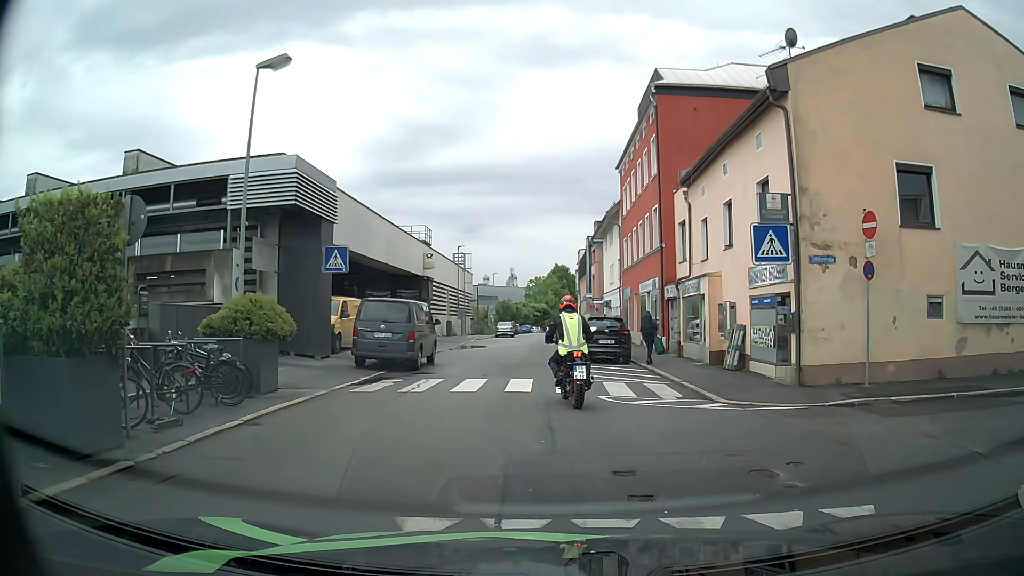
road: residential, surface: asphalt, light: Day
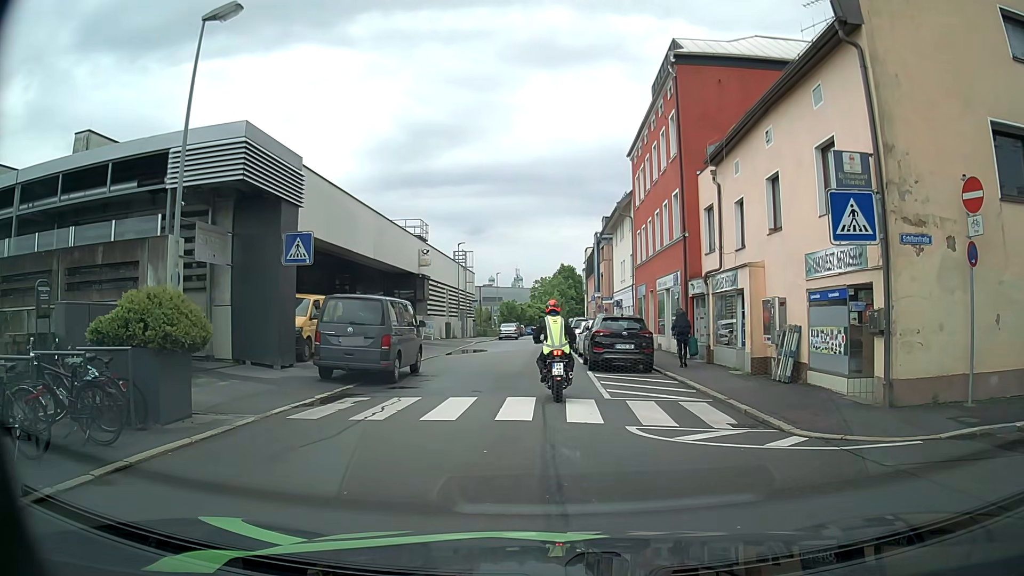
(0.0, +3.6) m; 0°
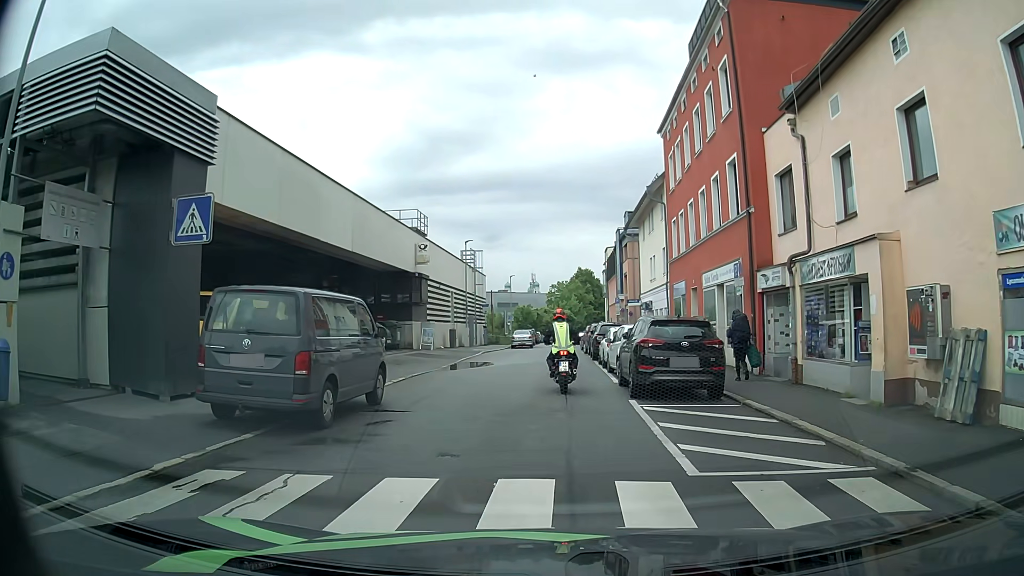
(-0.1, +6.4) m; -2°
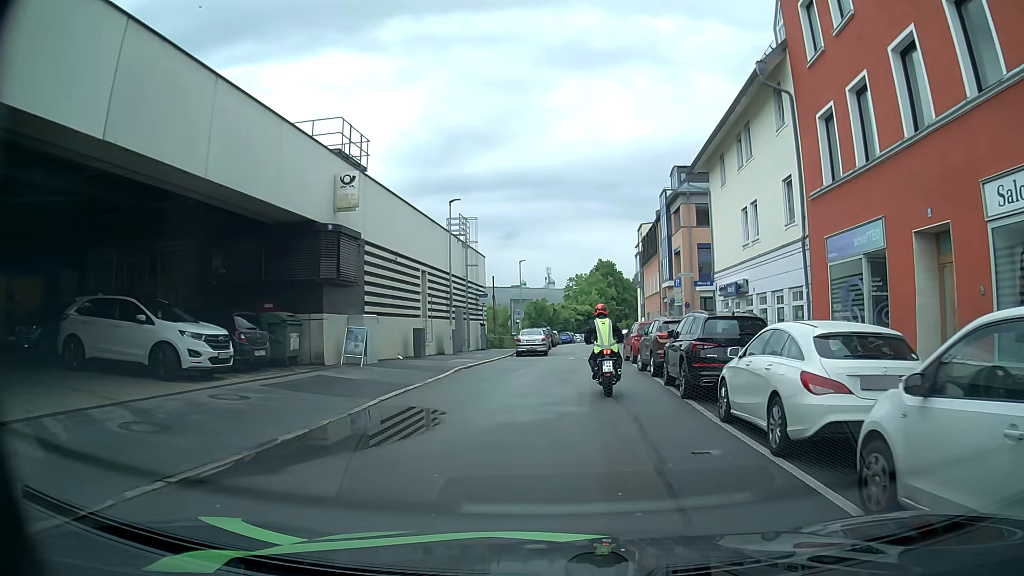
(-0.3, +16.7) m; -2°
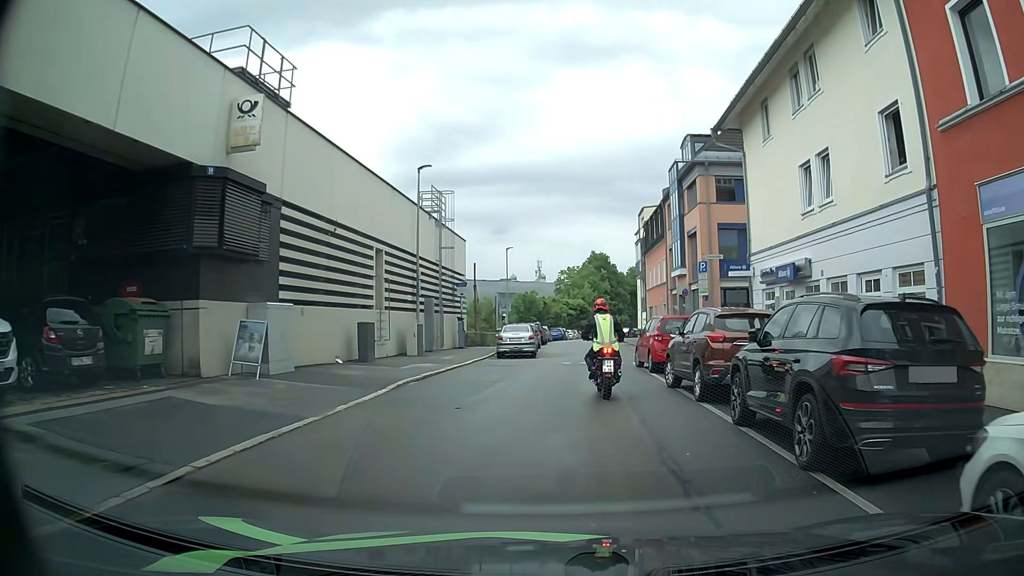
(+0.1, +6.7) m; 0°
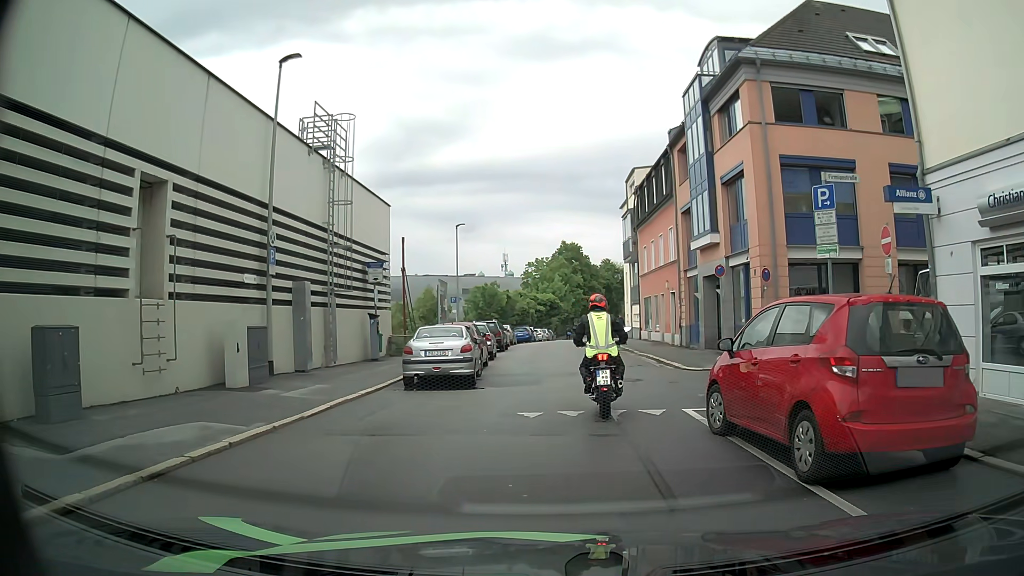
(+0.5, +13.0) m; +2°
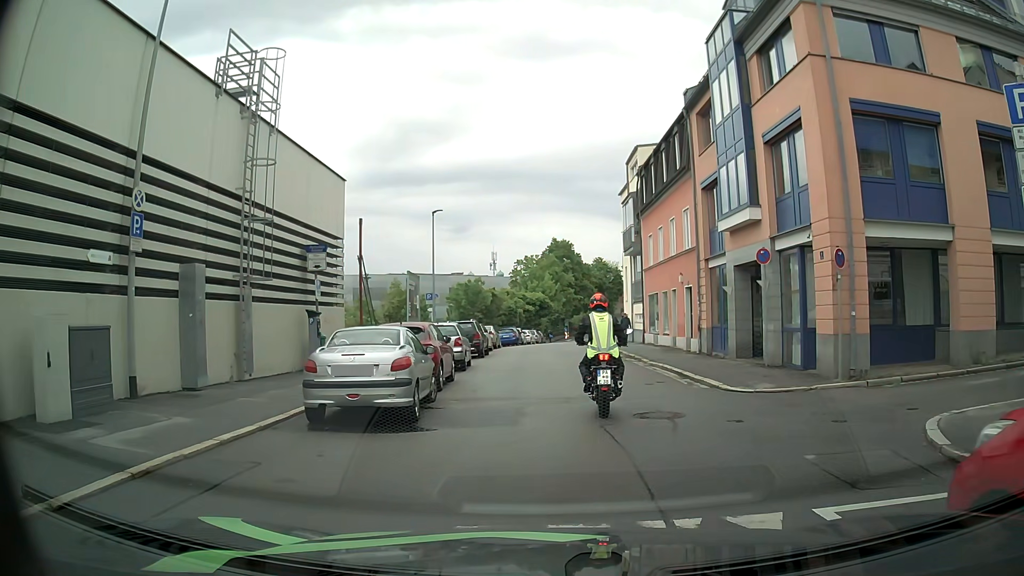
(+0.1, +5.6) m; +1°
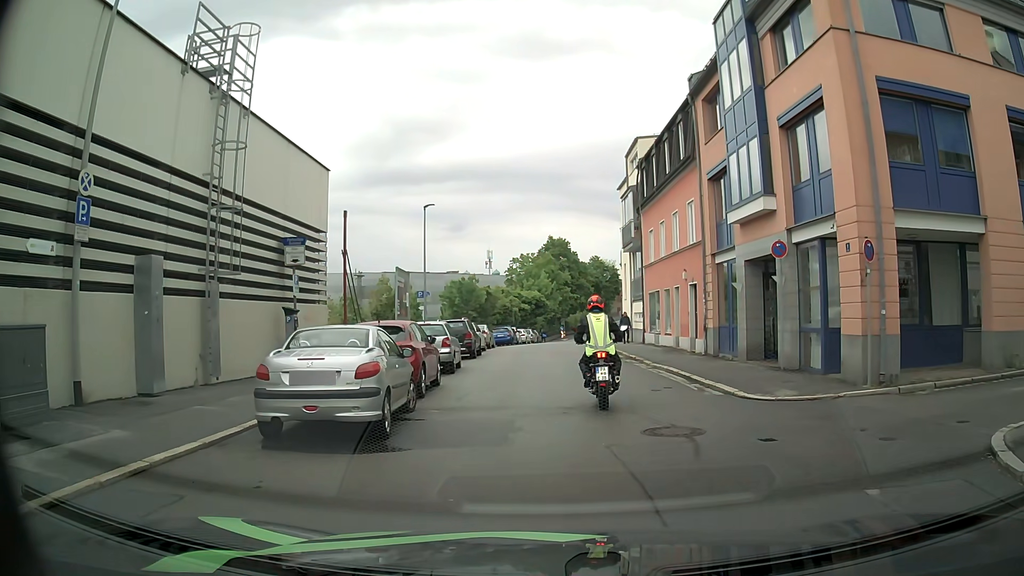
(0.0, +1.5) m; +1°
